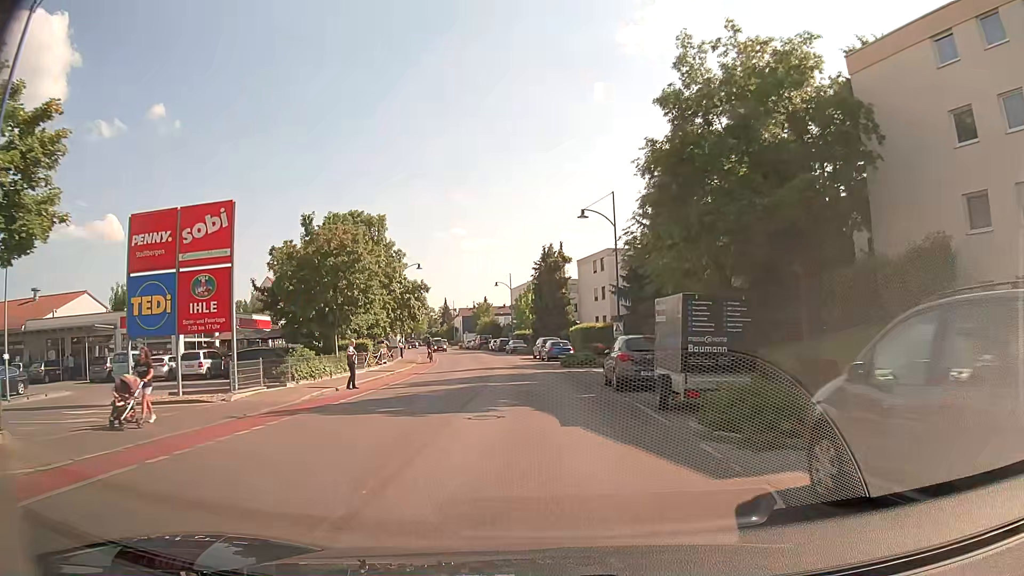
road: tertiary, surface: asphalt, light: Day
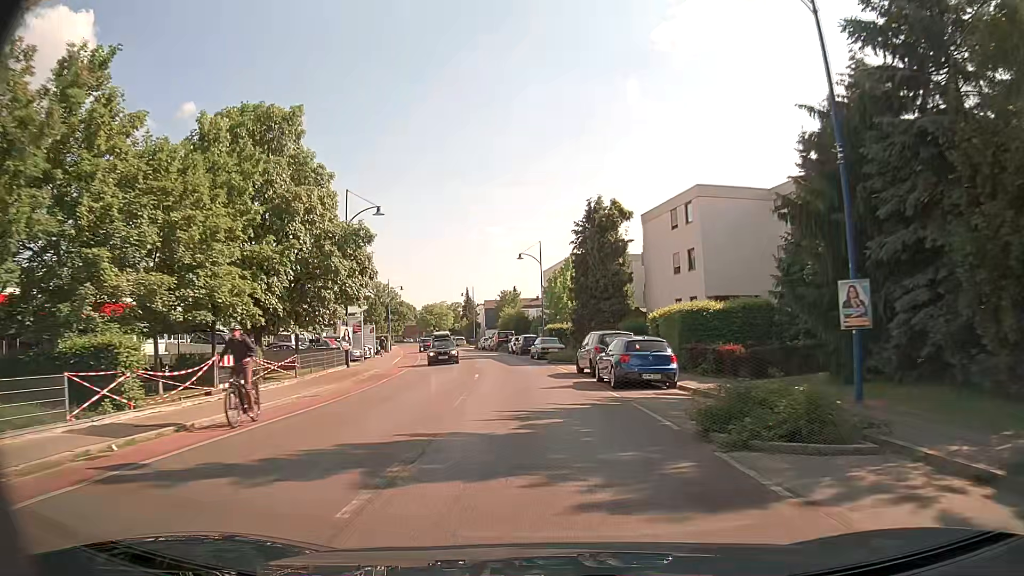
(-0.8, +26.7) m; -4°
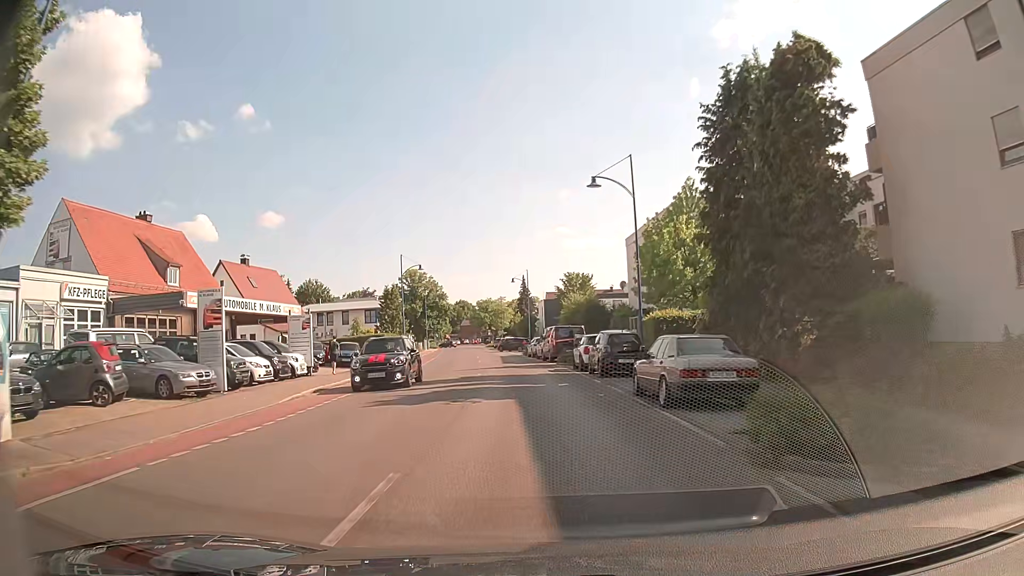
(-1.2, +28.5) m; -5°
